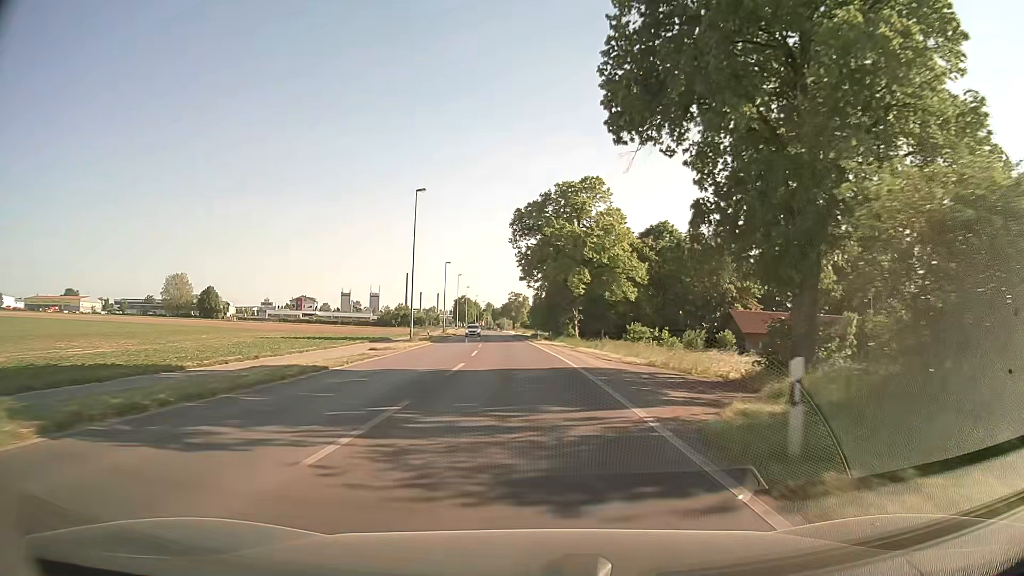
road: secondary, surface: asphalt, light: Day
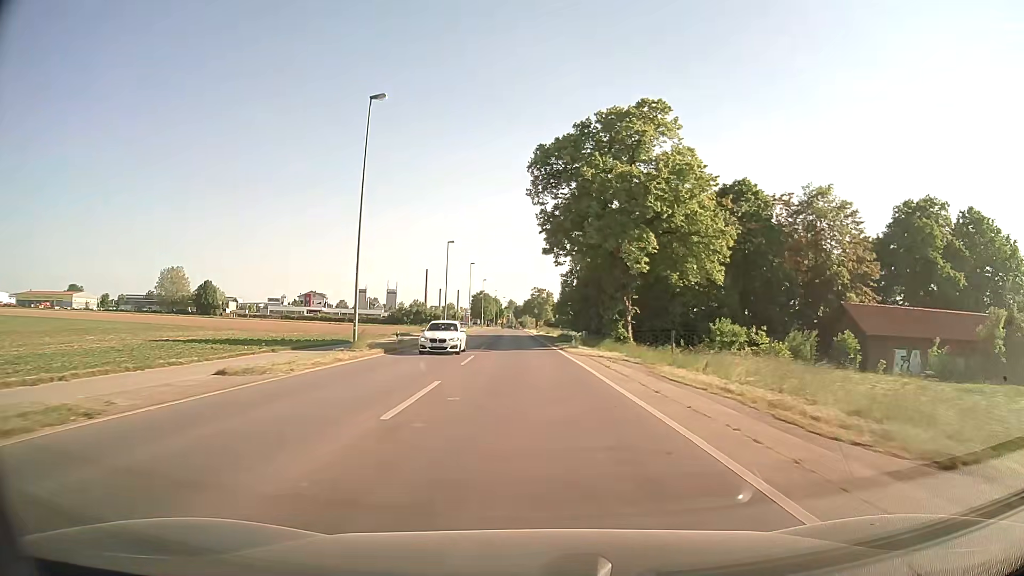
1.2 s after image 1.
(-0.4, +21.6) m; -2°
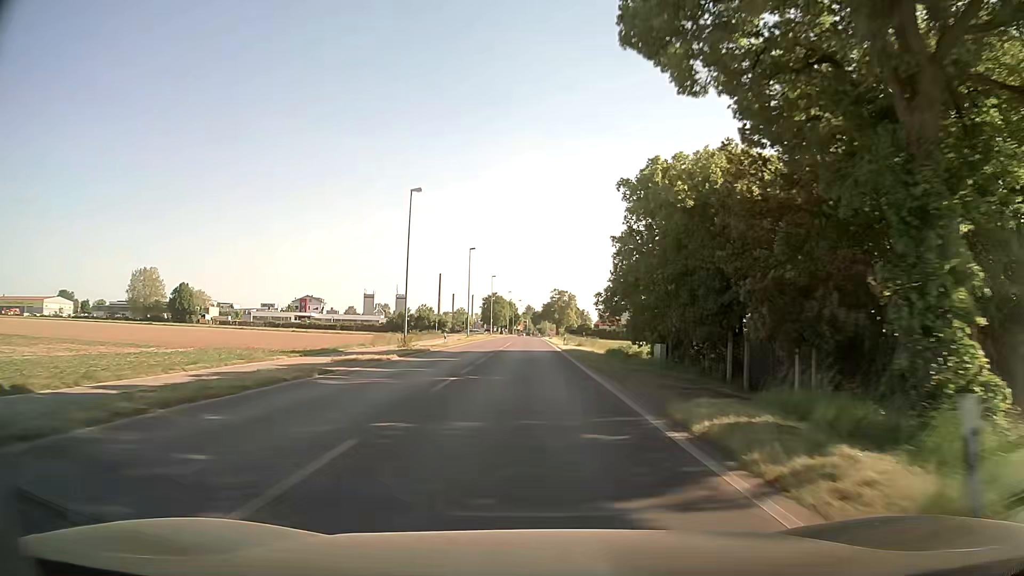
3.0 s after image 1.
(-0.4, +31.9) m; -2°
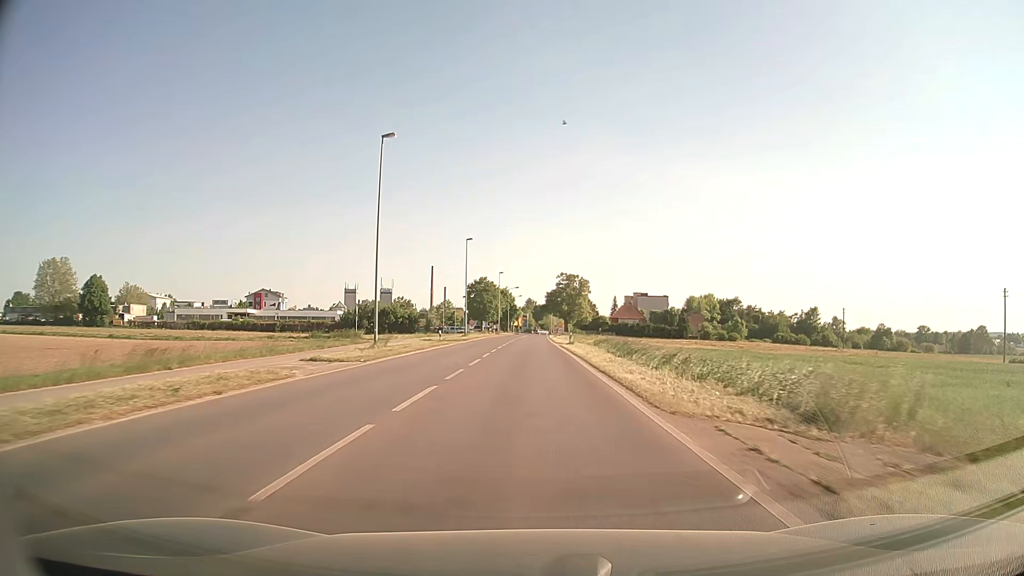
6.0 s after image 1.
(-0.1, +51.9) m; 0°
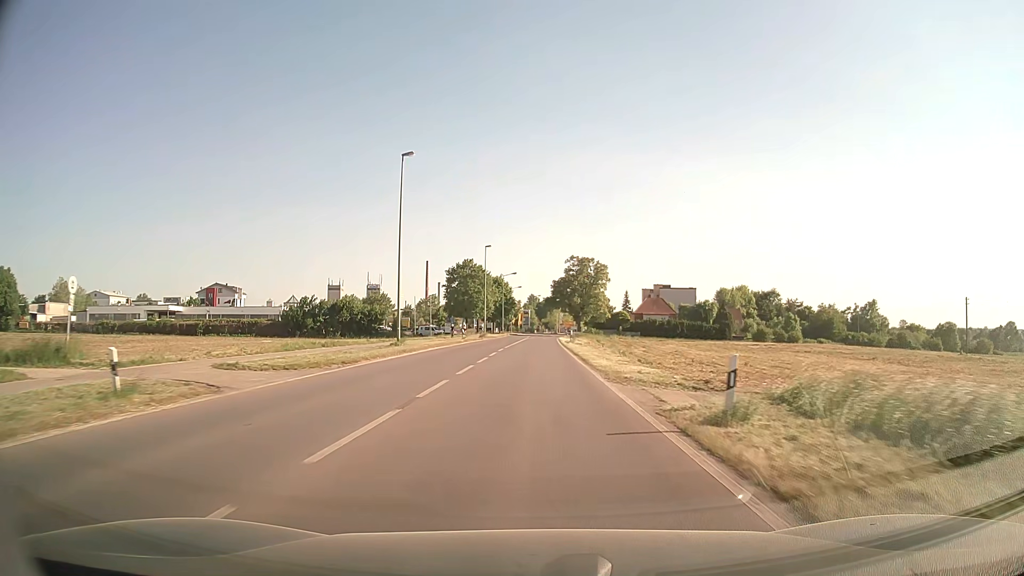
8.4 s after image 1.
(+0.3, +40.6) m; 0°
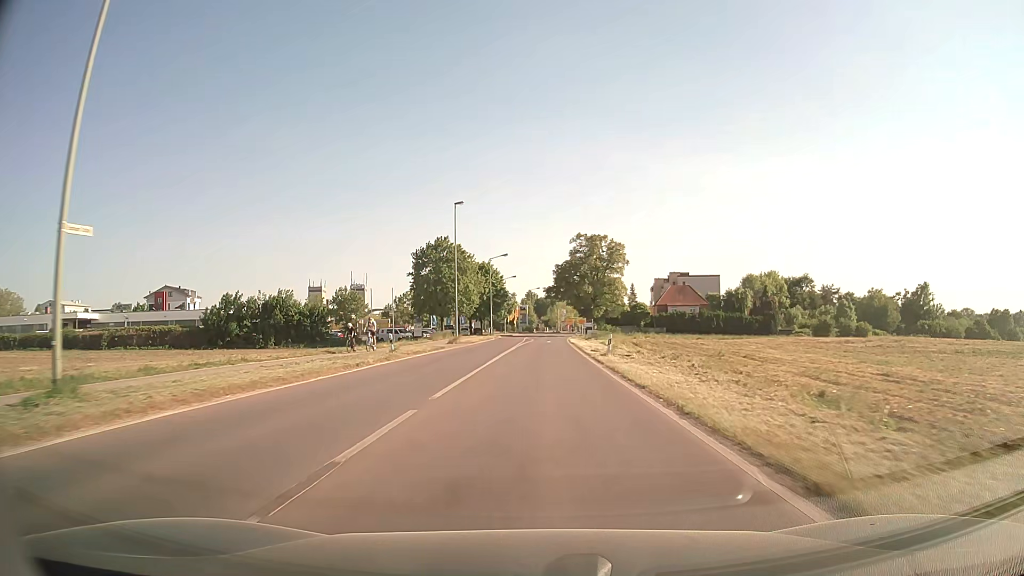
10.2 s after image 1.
(0.0, +30.4) m; 0°
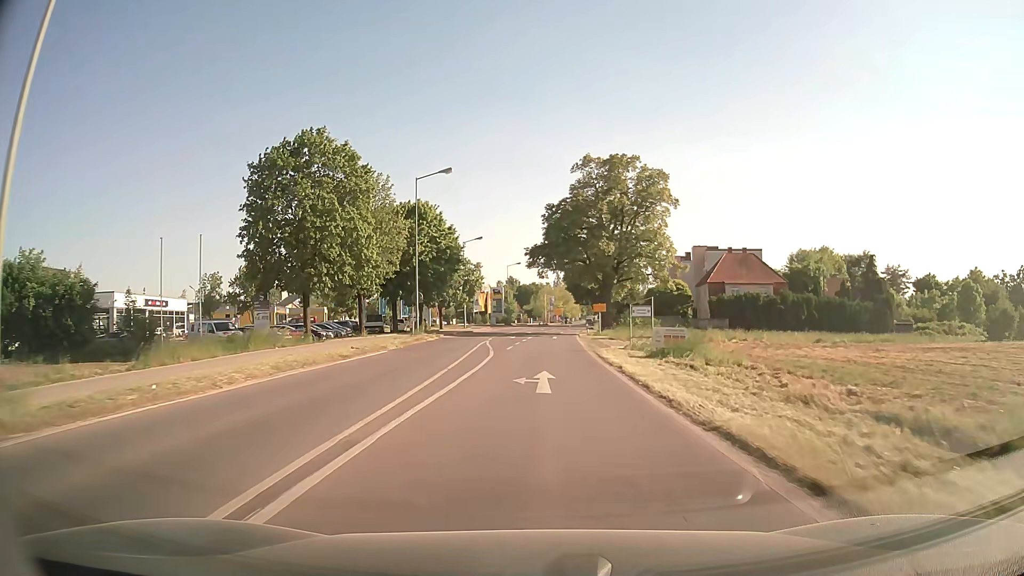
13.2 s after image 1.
(+0.7, +47.7) m; +1°
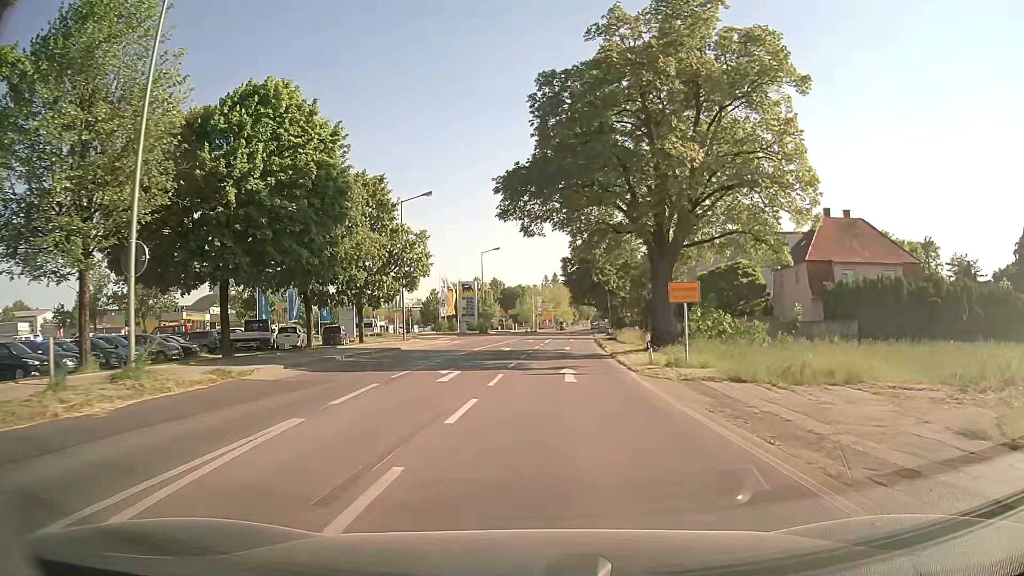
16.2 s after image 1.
(+0.2, +32.0) m; +1°
(0, +10) (0, +20) (+1, +30) (+1, +40) (+2, +50) (+3, +60) (+3, +70) (+4, +80) (+5, +90) (+6, +100) m
